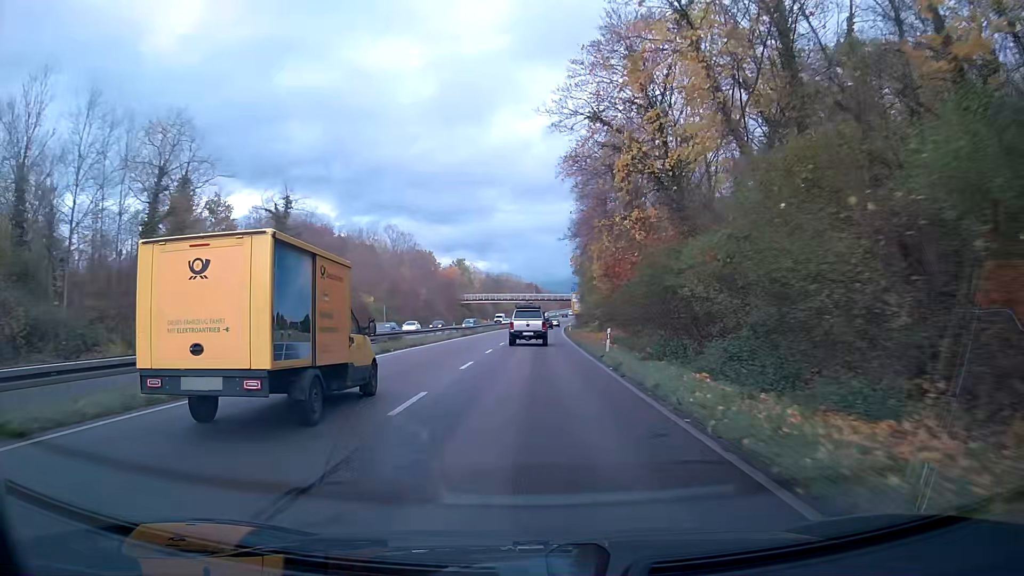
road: trunk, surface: asphalt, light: Day
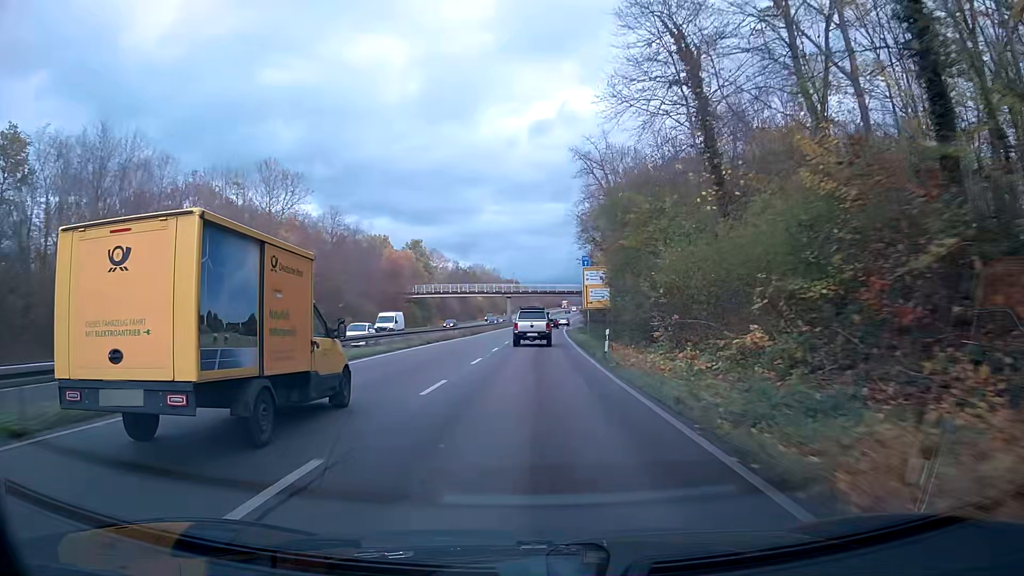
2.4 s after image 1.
(+0.5, +50.0) m; +1°
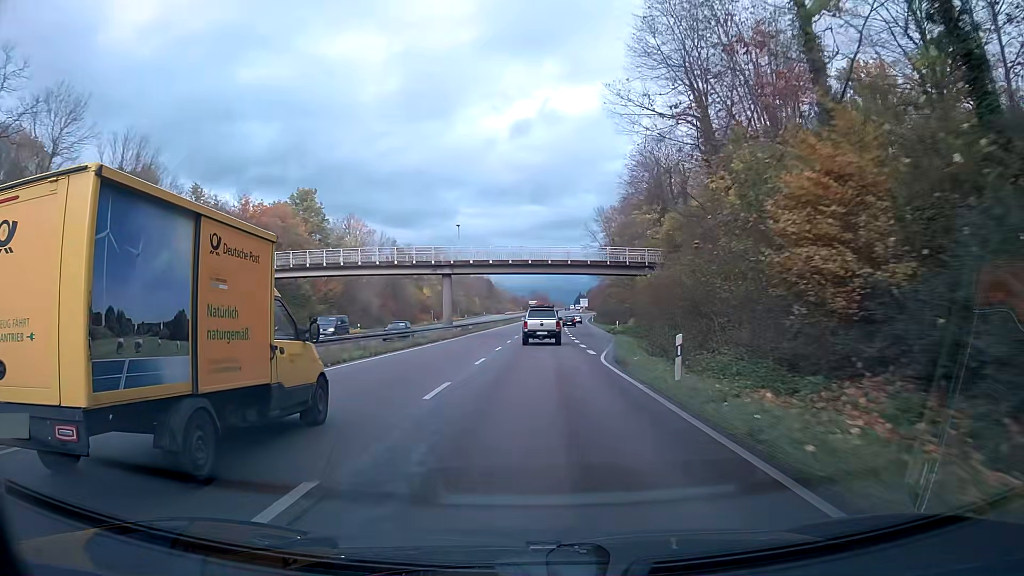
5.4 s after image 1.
(+1.1, +62.6) m; +2°
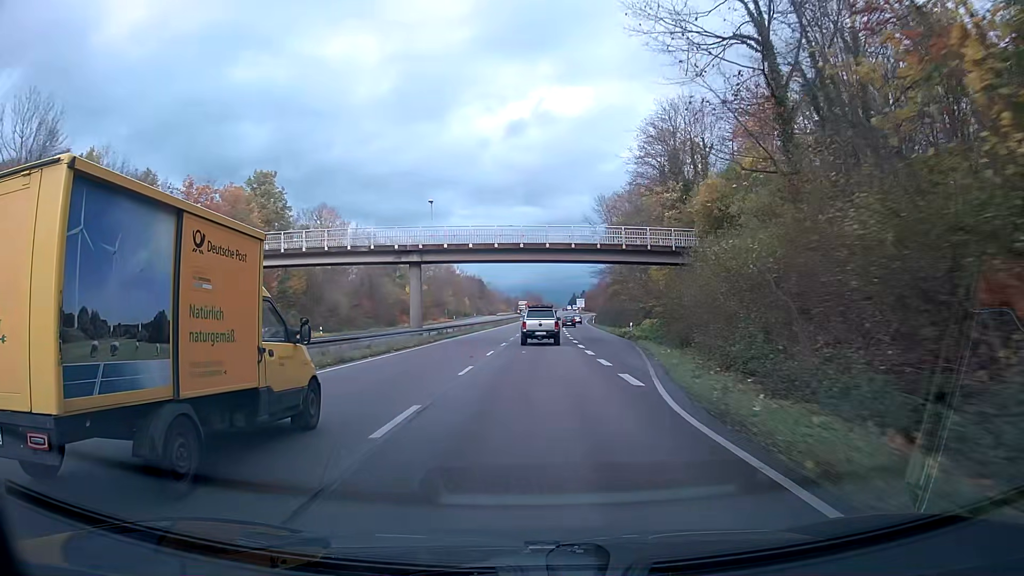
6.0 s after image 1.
(+0.1, +12.5) m; +1°
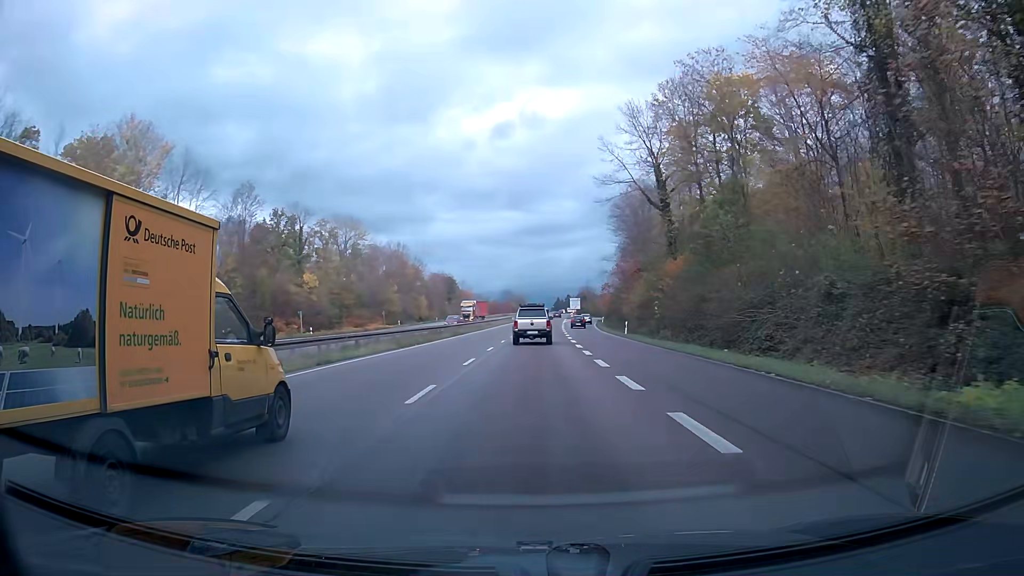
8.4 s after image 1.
(+0.6, +49.9) m; +1°
